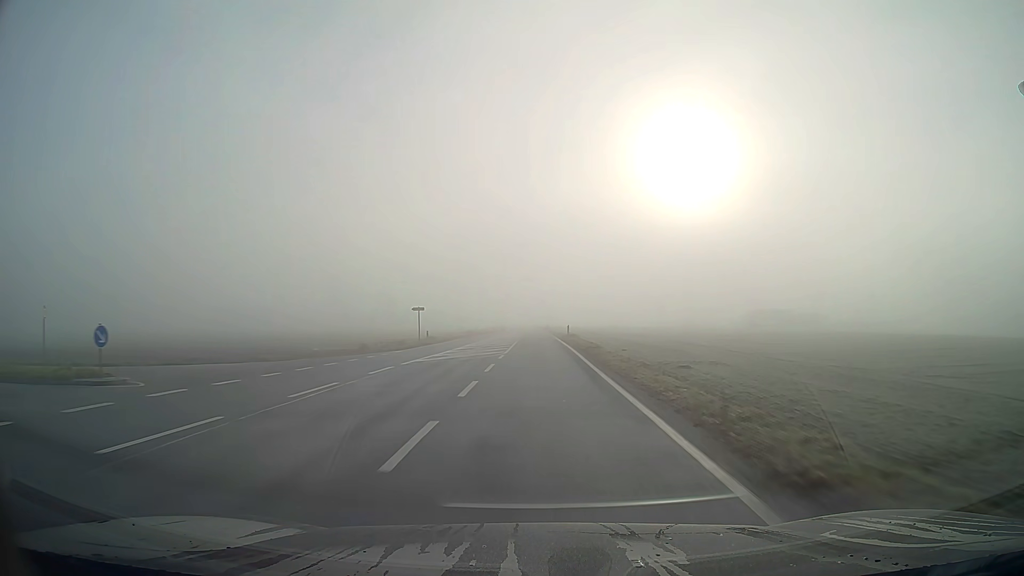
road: secondary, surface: asphalt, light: Day
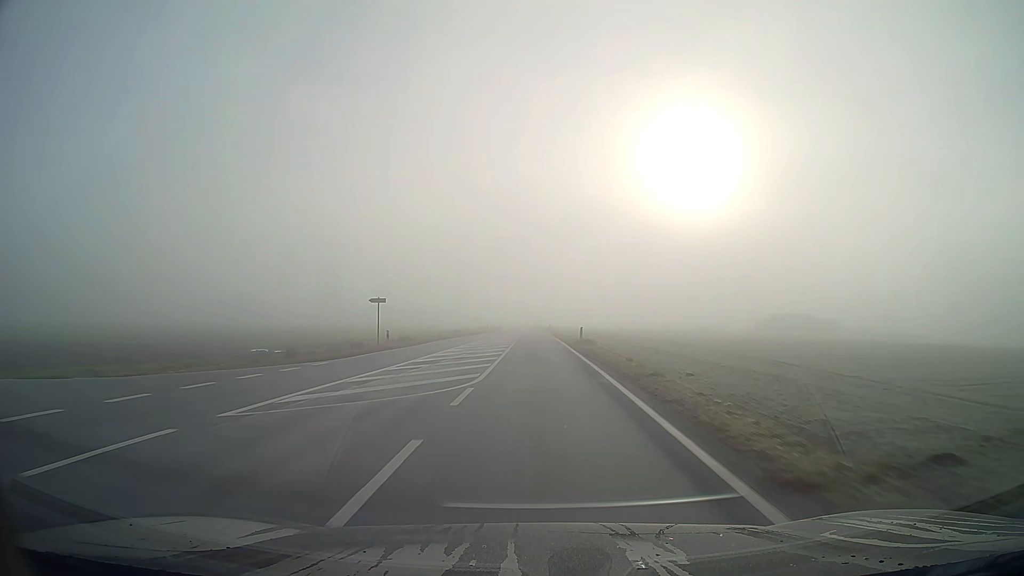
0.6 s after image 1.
(0.0, +13.8) m; 0°
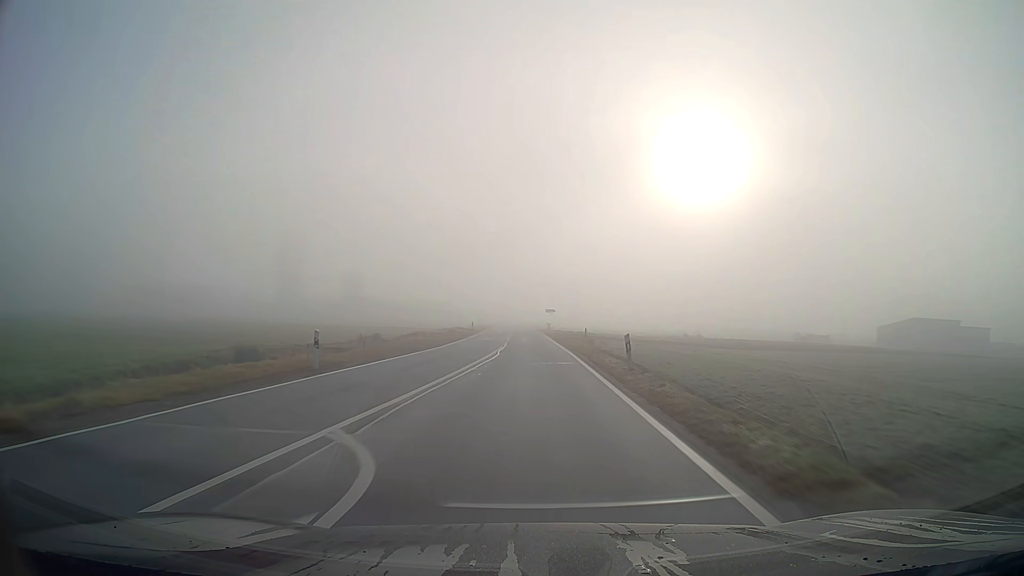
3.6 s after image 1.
(-0.1, +69.7) m; -1°
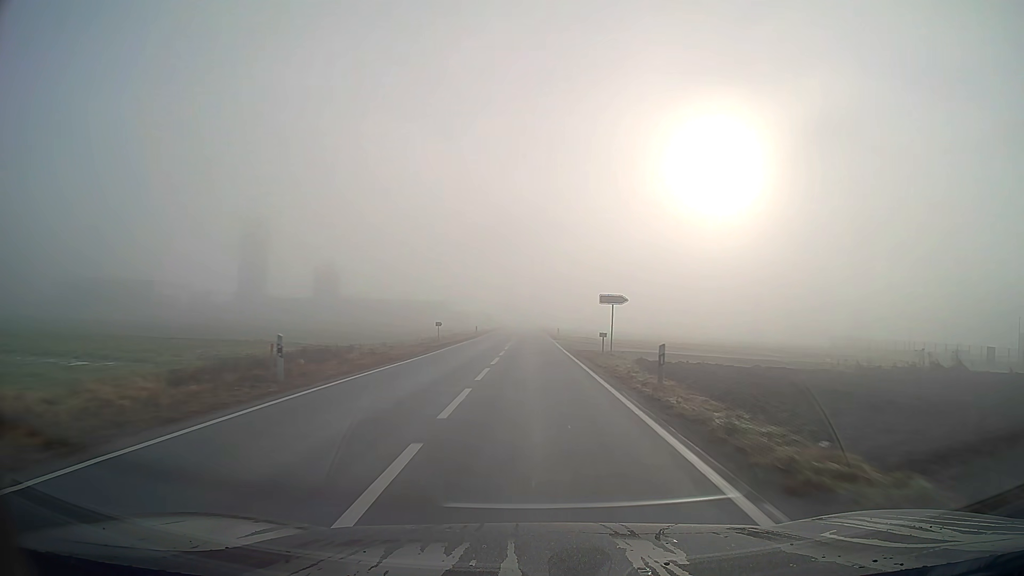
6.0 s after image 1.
(-0.6, +55.8) m; -1°
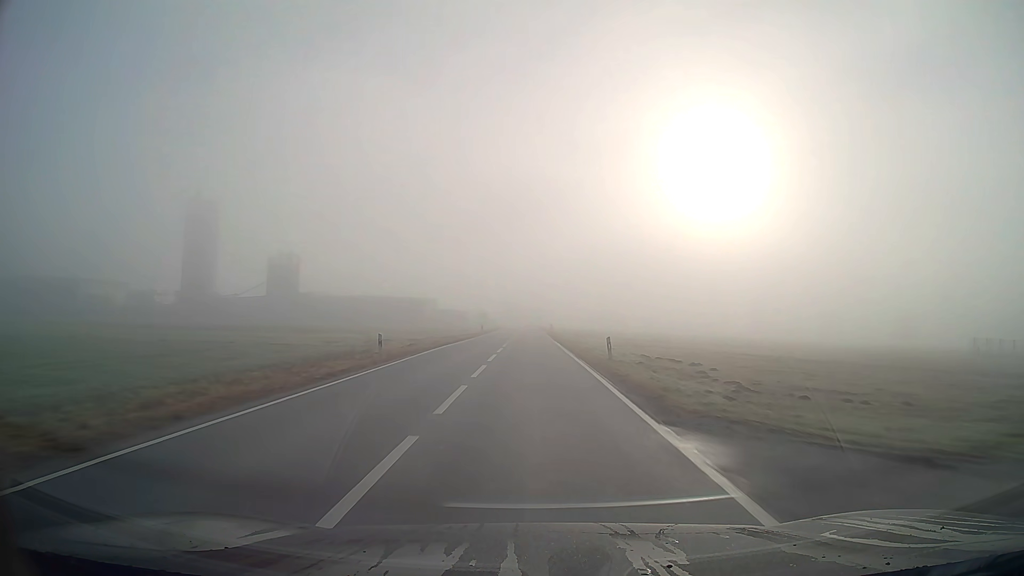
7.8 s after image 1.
(0.0, +41.8) m; 0°
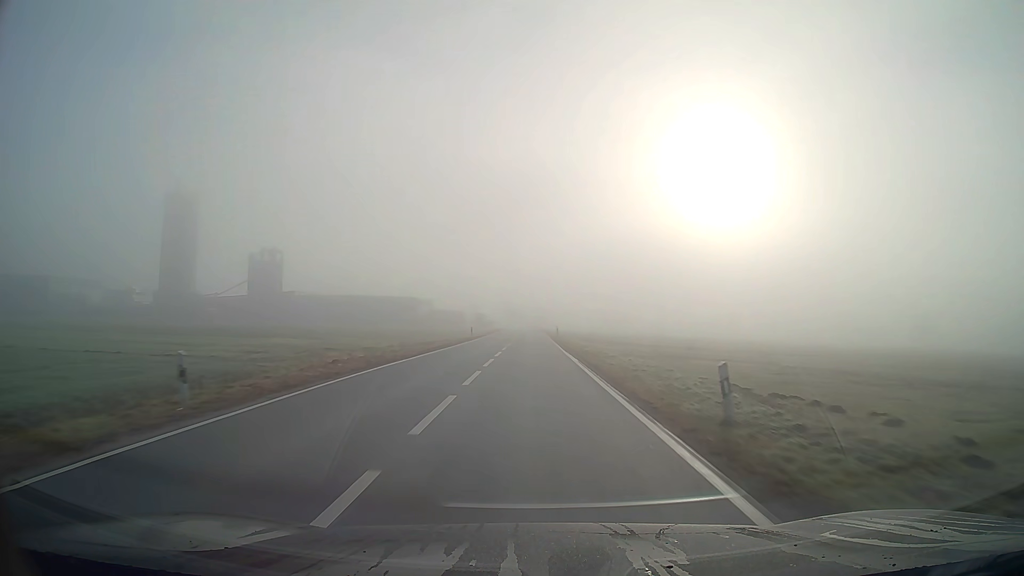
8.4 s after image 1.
(0.0, +13.9) m; 0°
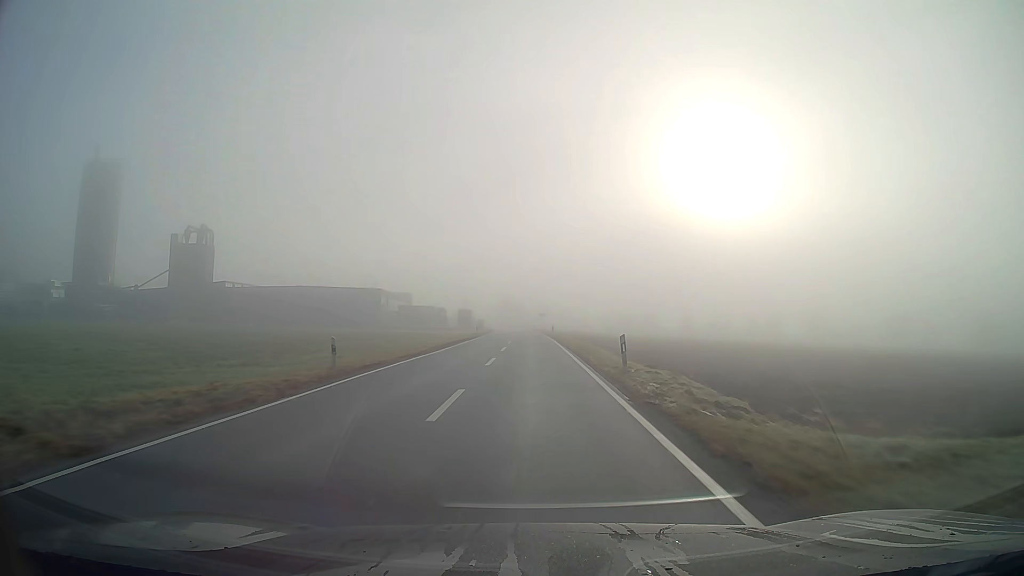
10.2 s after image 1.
(-0.1, +41.4) m; 0°
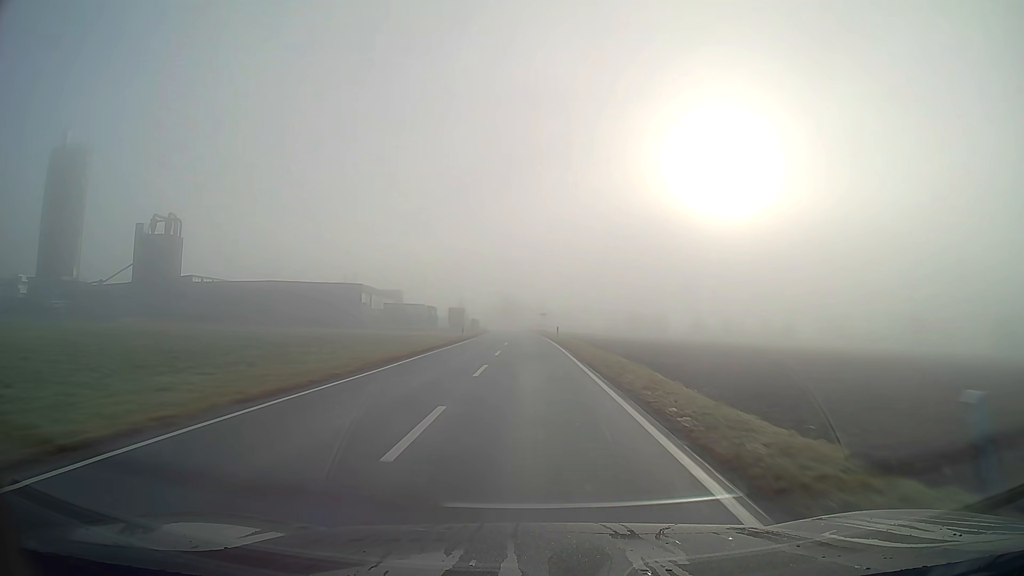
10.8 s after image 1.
(0.0, +13.8) m; 0°
